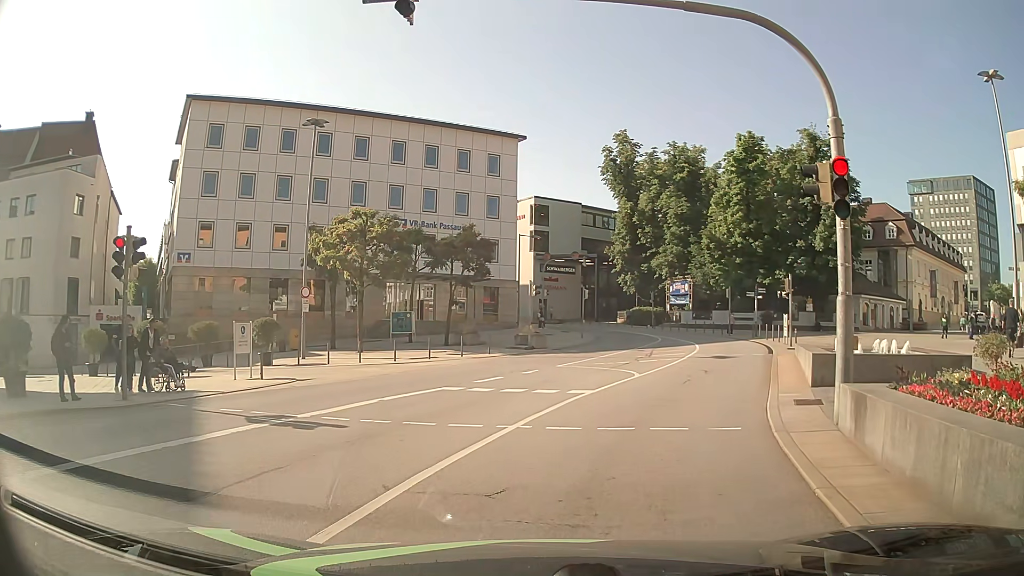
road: primary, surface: asphalt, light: Day
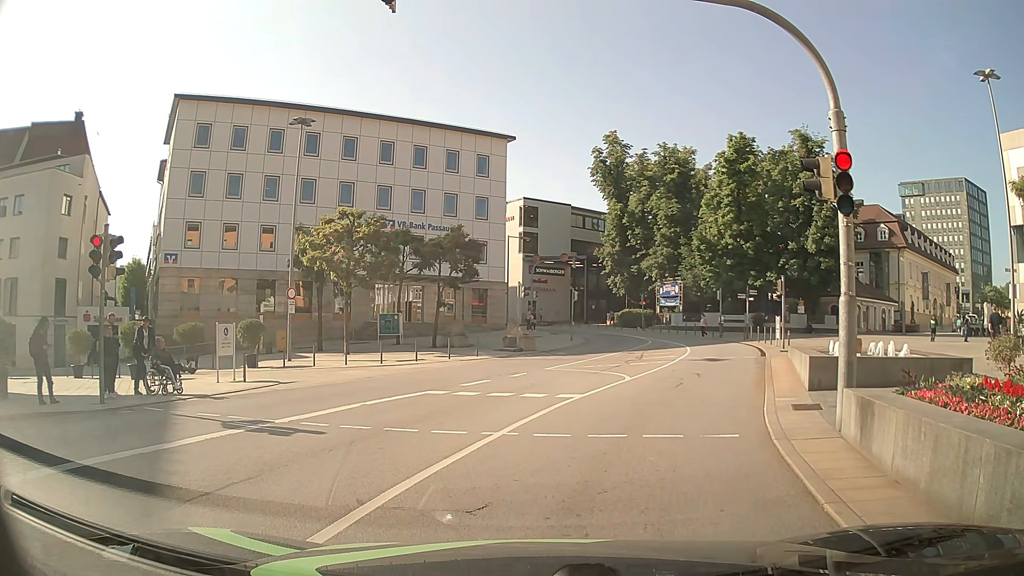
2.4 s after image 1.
(0.0, +0.5) m; 0°
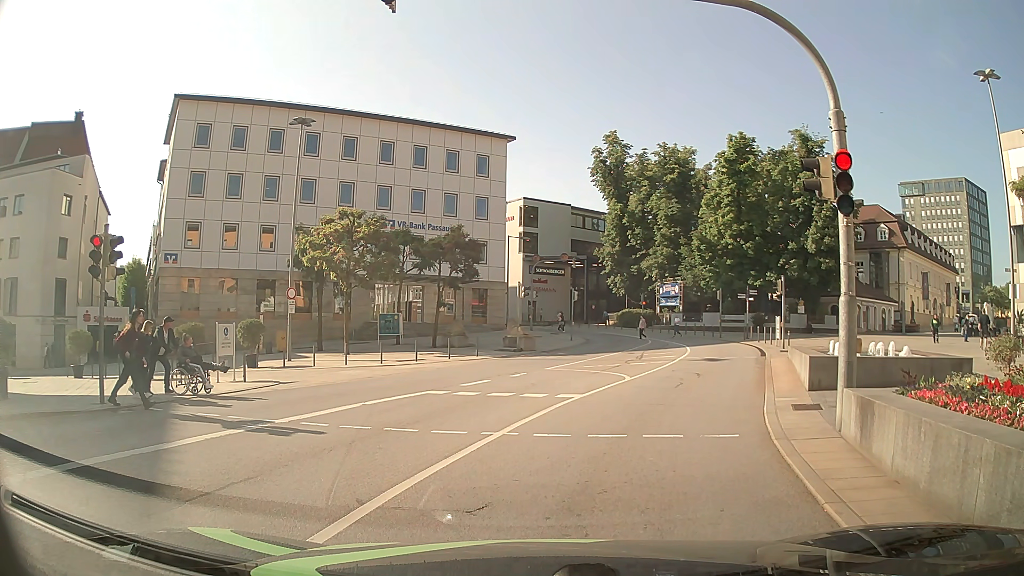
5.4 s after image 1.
(0.0, 0.0) m; 0°
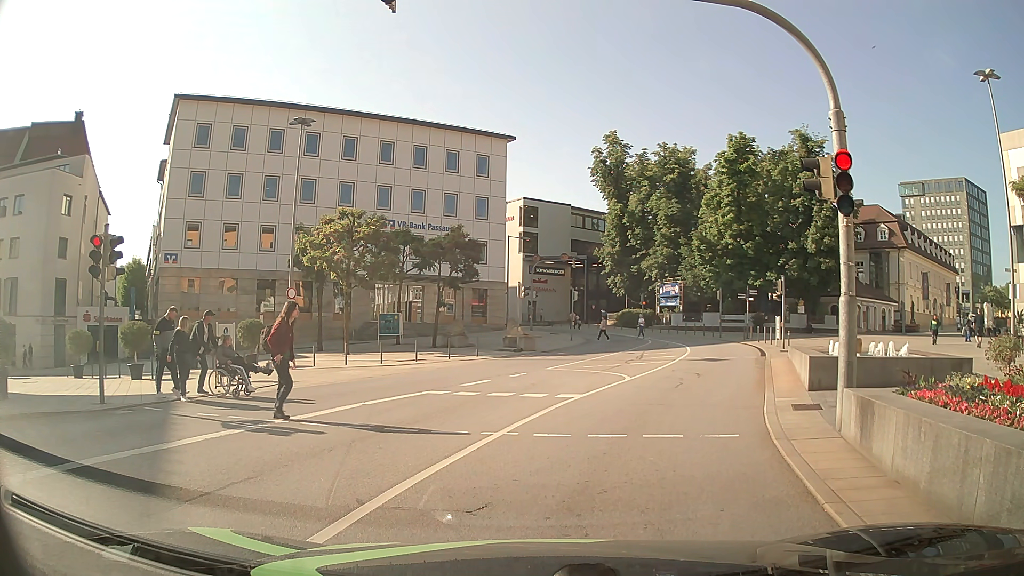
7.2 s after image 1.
(0.0, 0.0) m; 0°
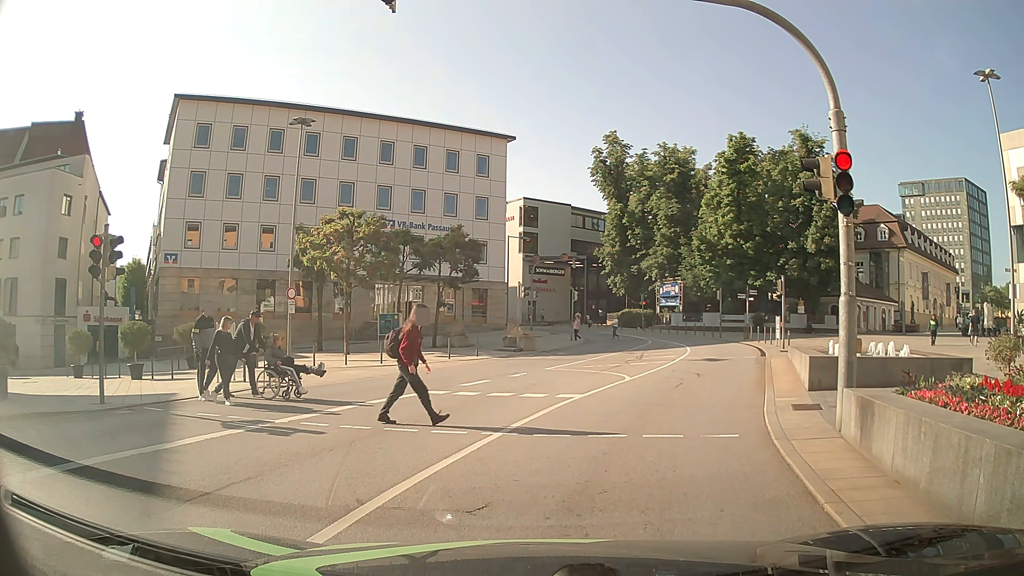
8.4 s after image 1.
(0.0, 0.0) m; 0°
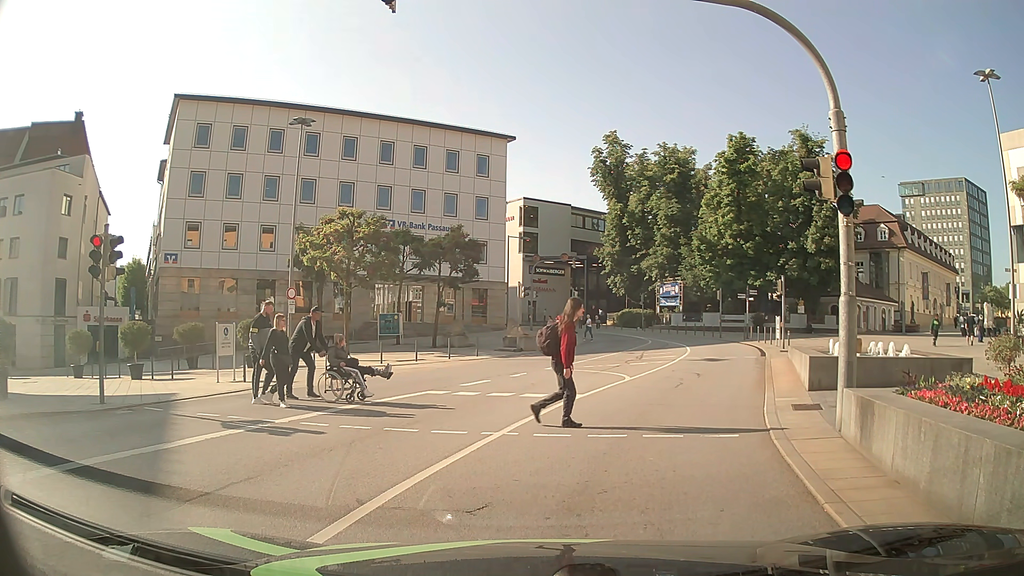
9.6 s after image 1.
(0.0, 0.0) m; 0°
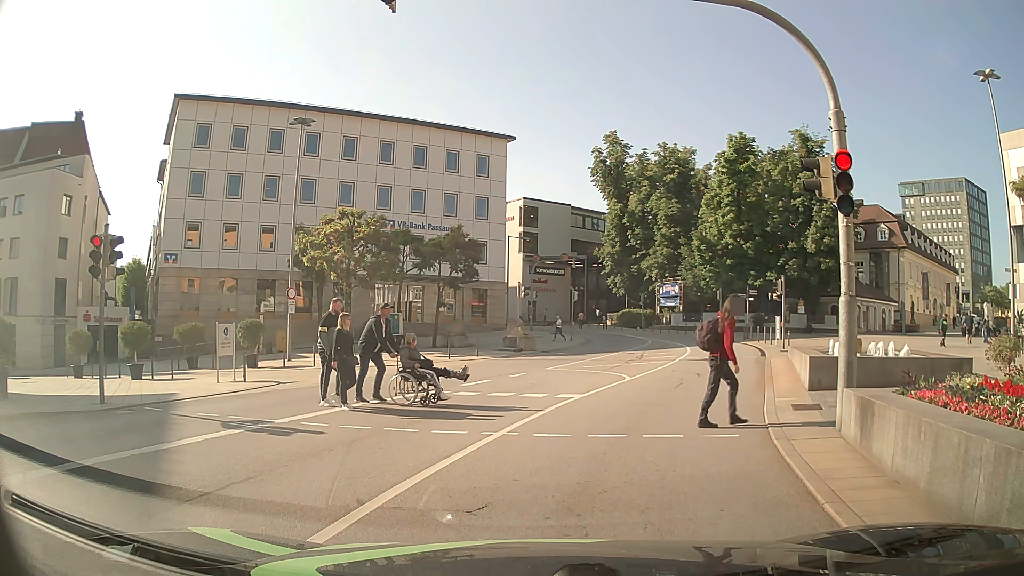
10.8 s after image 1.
(0.0, 0.0) m; 0°
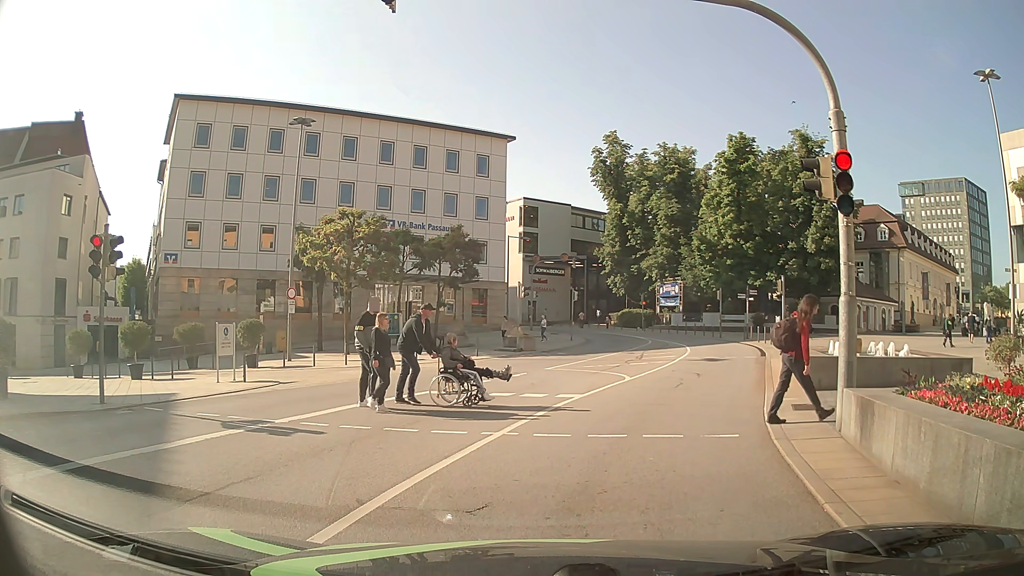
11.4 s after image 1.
(0.0, 0.0) m; 0°
(+1, +10) (+5, +19) (+8, +29) (+10, +38) (+11, +48) (+9, +58) (+5, +67) (0, +76) (-5, +85) (-10, +93) m
